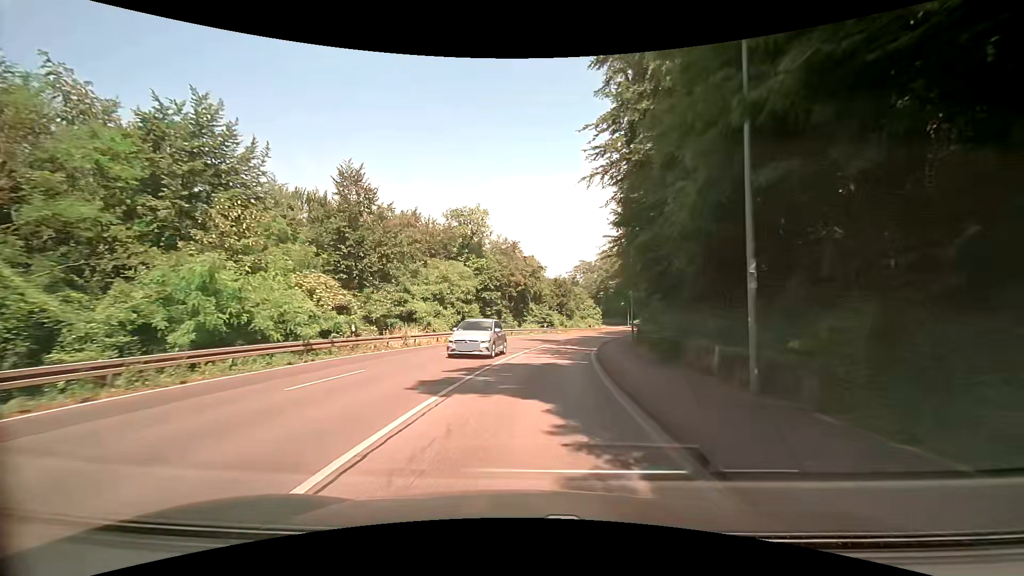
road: secondary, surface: asphalt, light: Day
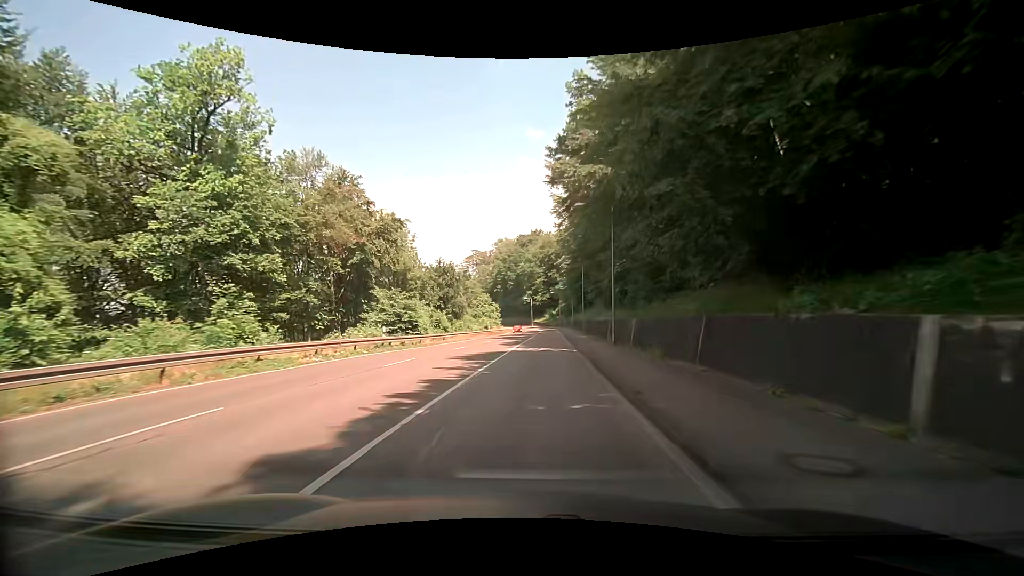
(+4.6, +40.3) m; +12°
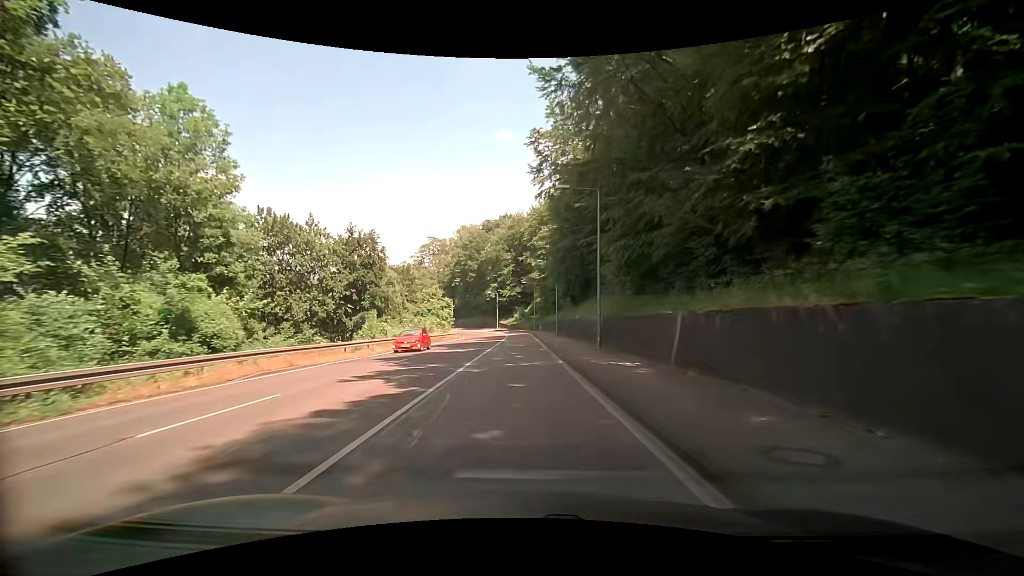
(+1.8, +33.3) m; +4°
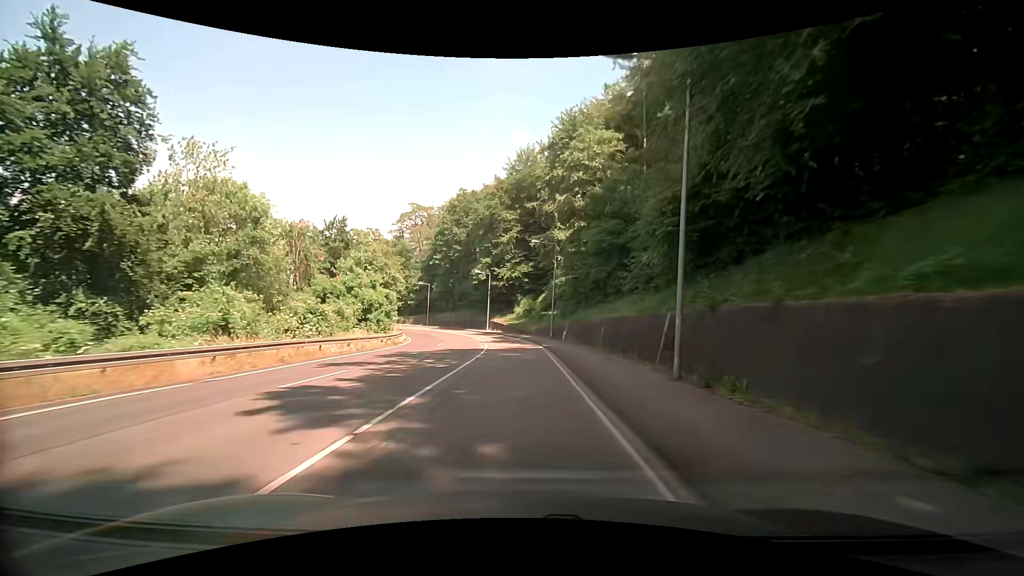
(-0.2, +43.5) m; -1°
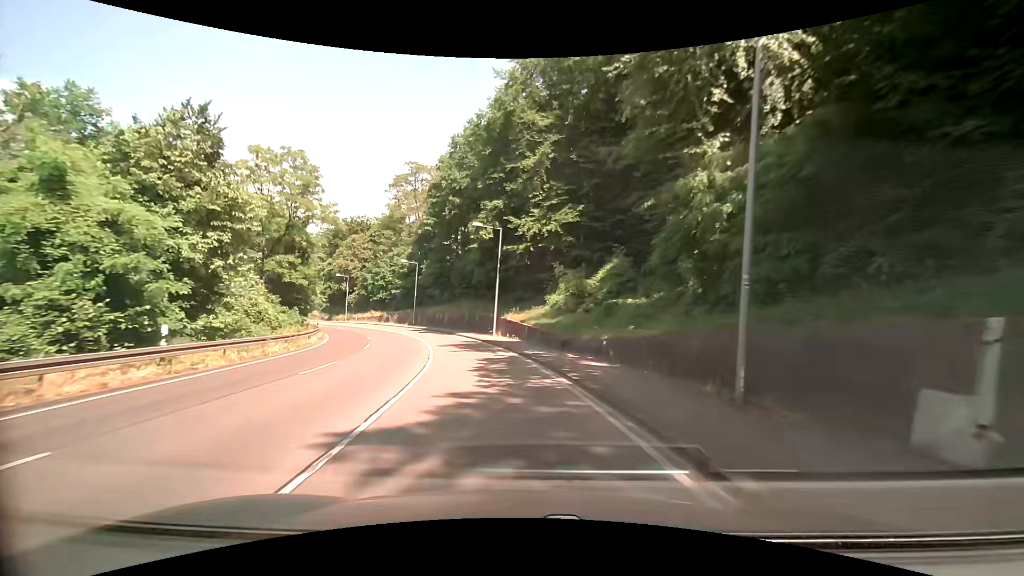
(-0.4, +33.8) m; -3°
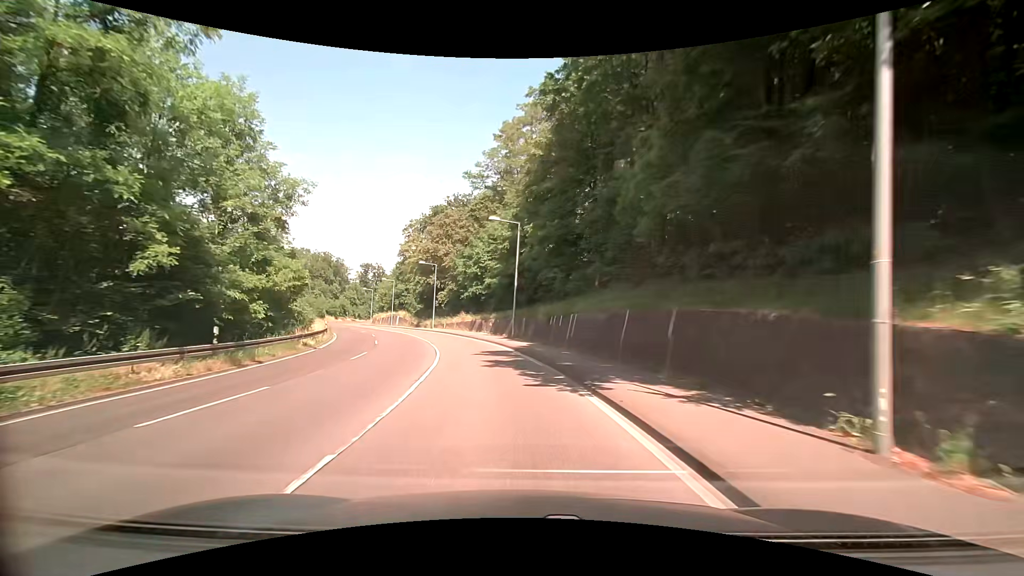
(-3.9, +31.5) m; -15°
